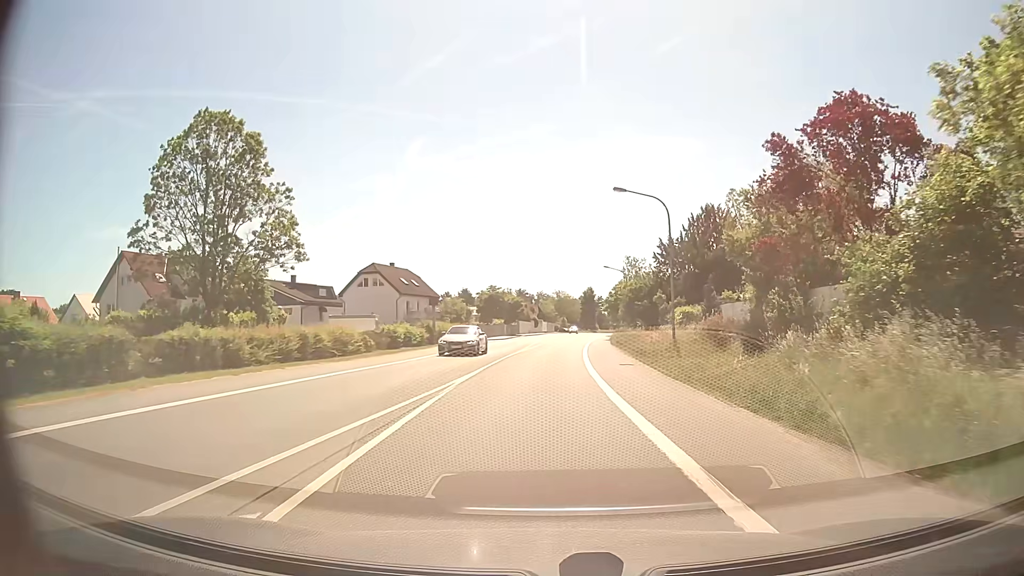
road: primary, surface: asphalt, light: Day
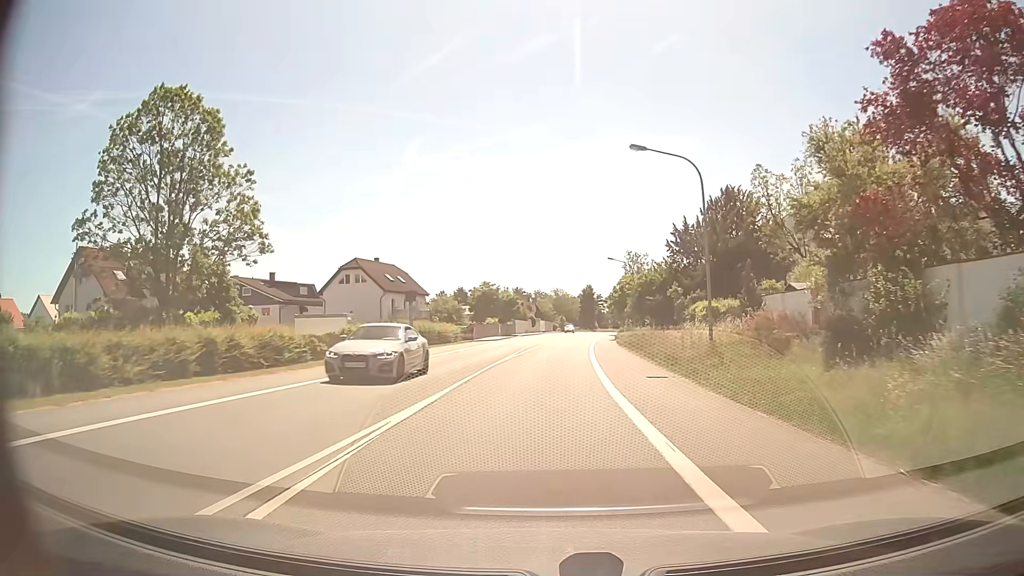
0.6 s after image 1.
(0.0, +7.2) m; 0°
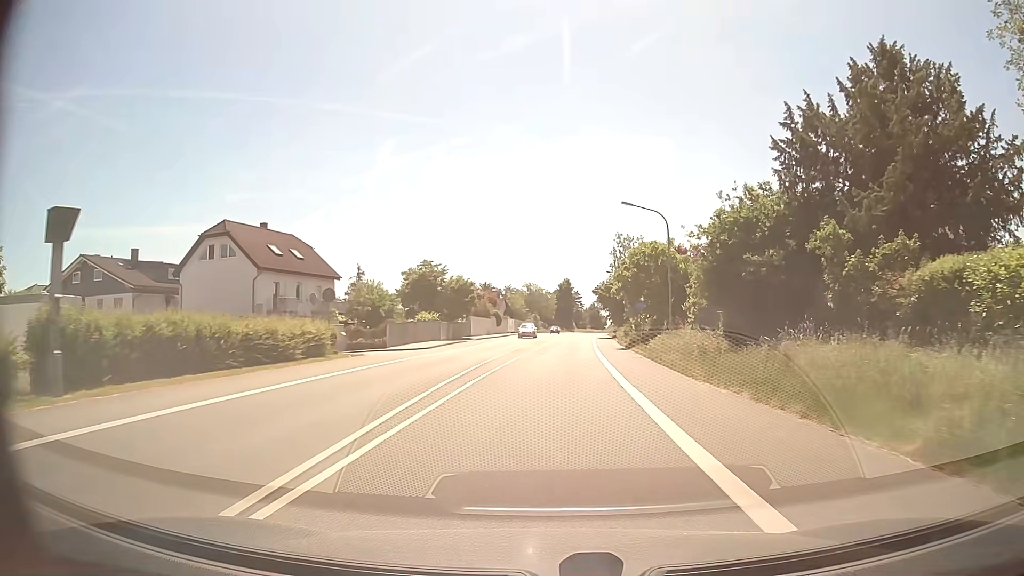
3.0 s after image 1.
(+0.4, +28.6) m; +2°
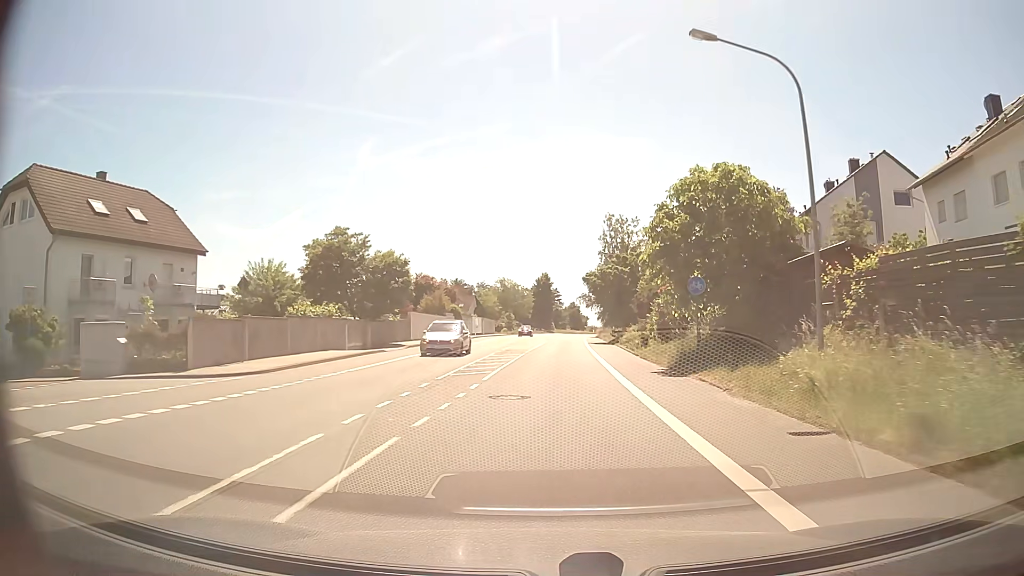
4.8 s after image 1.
(+0.4, +21.3) m; +2°
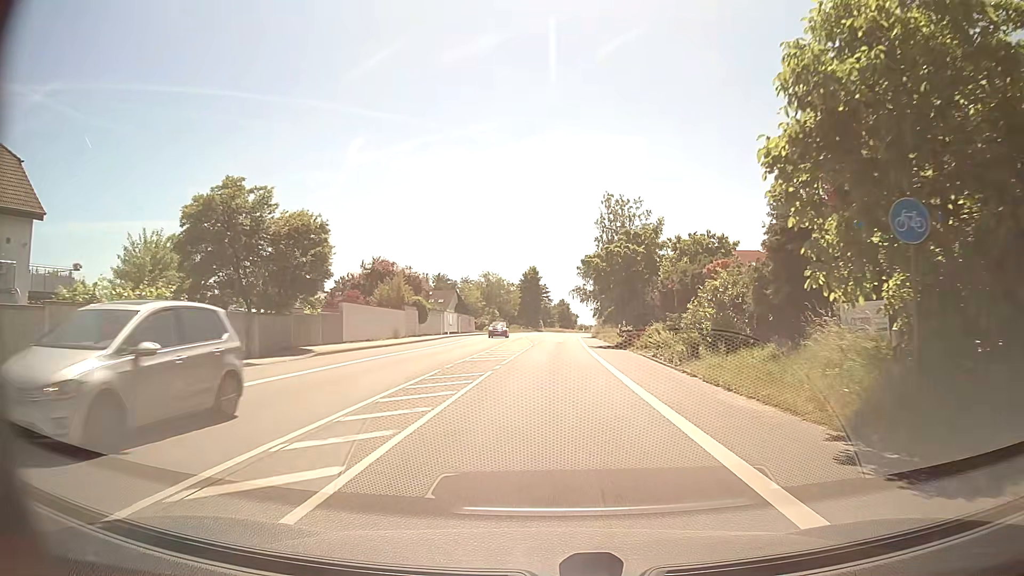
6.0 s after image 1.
(+0.1, +14.1) m; +1°
(0, +10) (0, +20) (0, +30) (+1, +40) (+1, +50) (+2, +60) (+2, +70) (+3, +80) (+3, +90) (+4, +100) m
